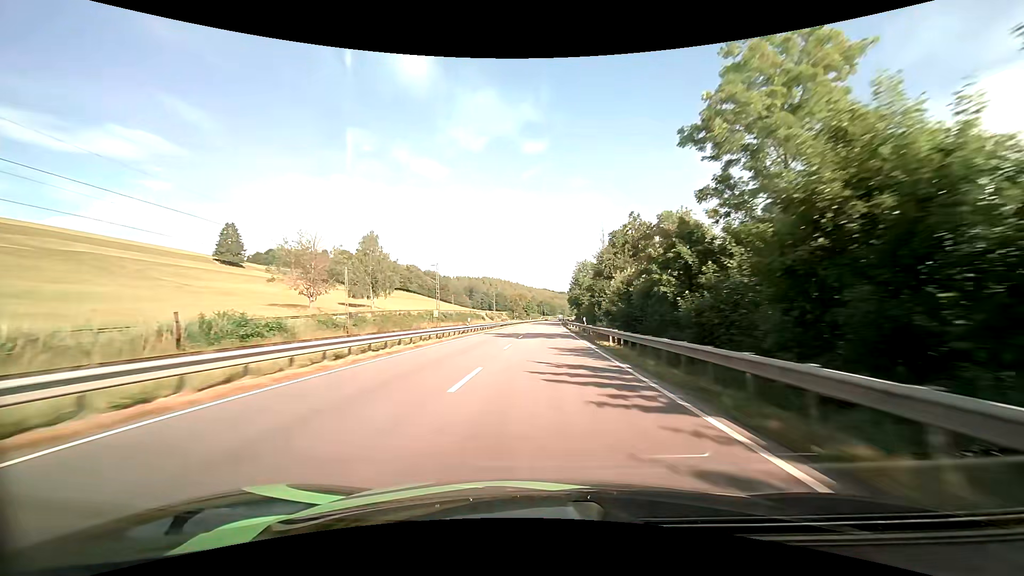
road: primary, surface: asphalt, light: Day
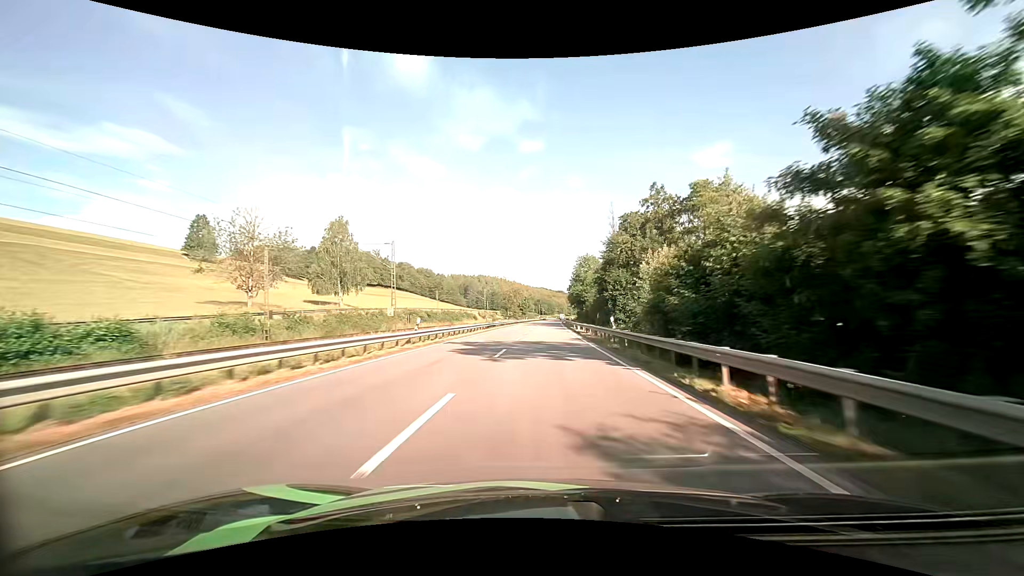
(0.0, +16.7) m; 0°
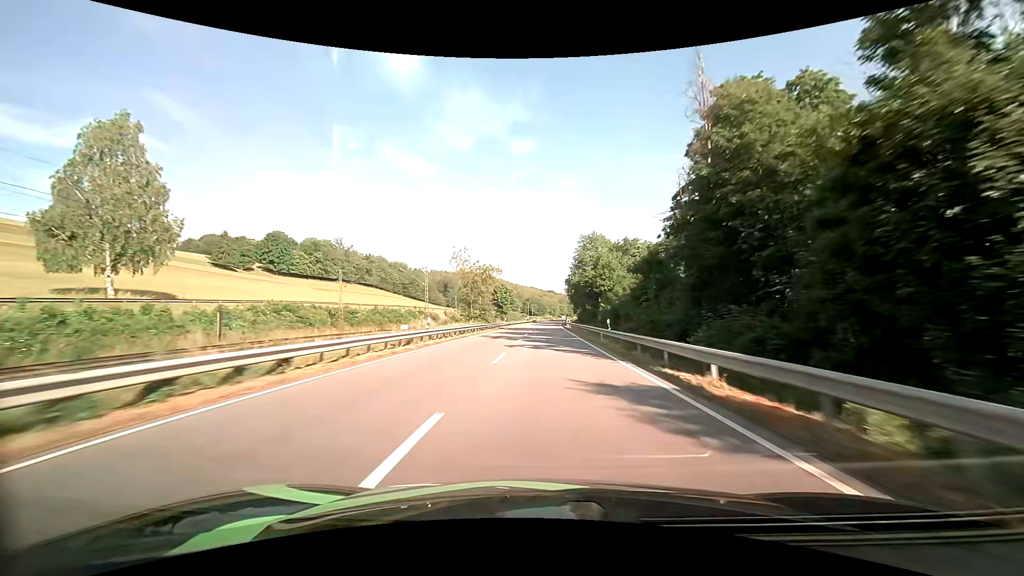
(+0.5, +50.1) m; +1°
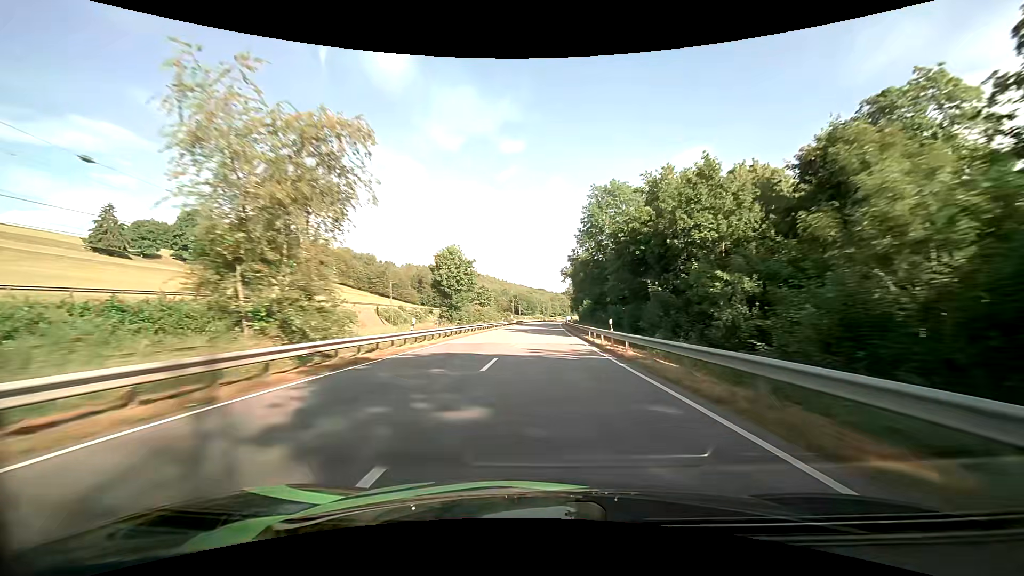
(+0.5, +50.8) m; +1°
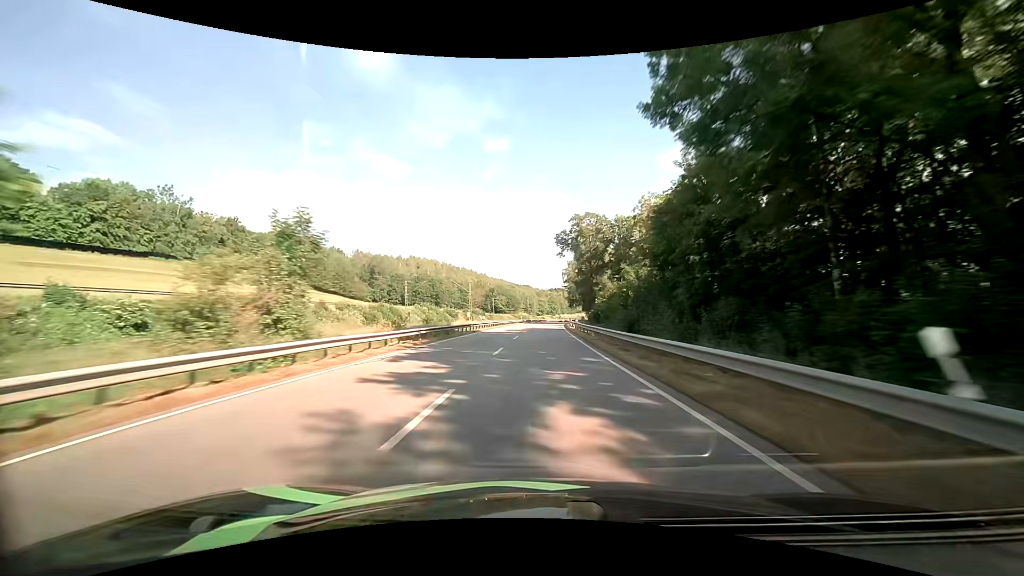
(+1.0, +68.5) m; +2°
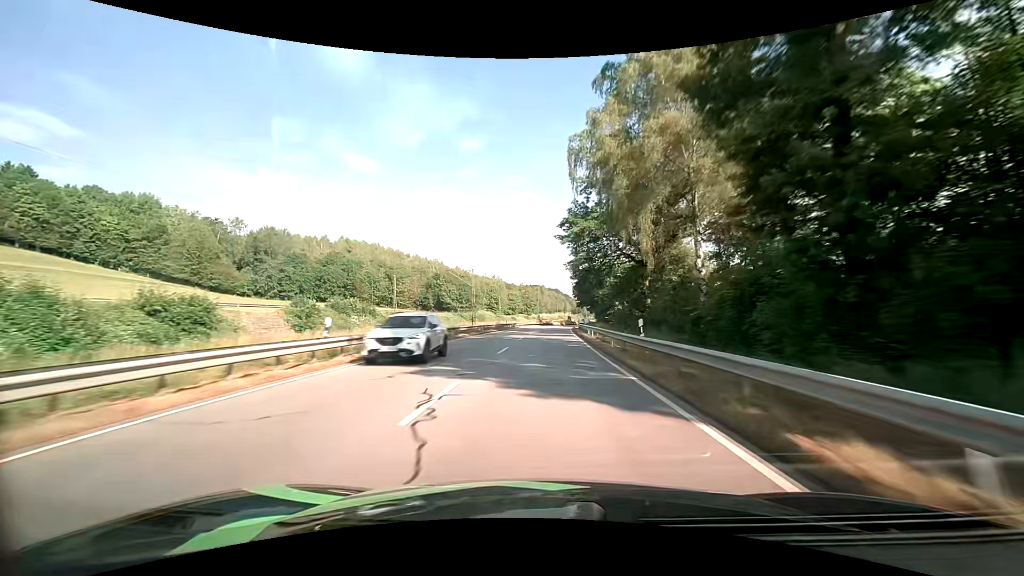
(+1.9, +84.4) m; +2°
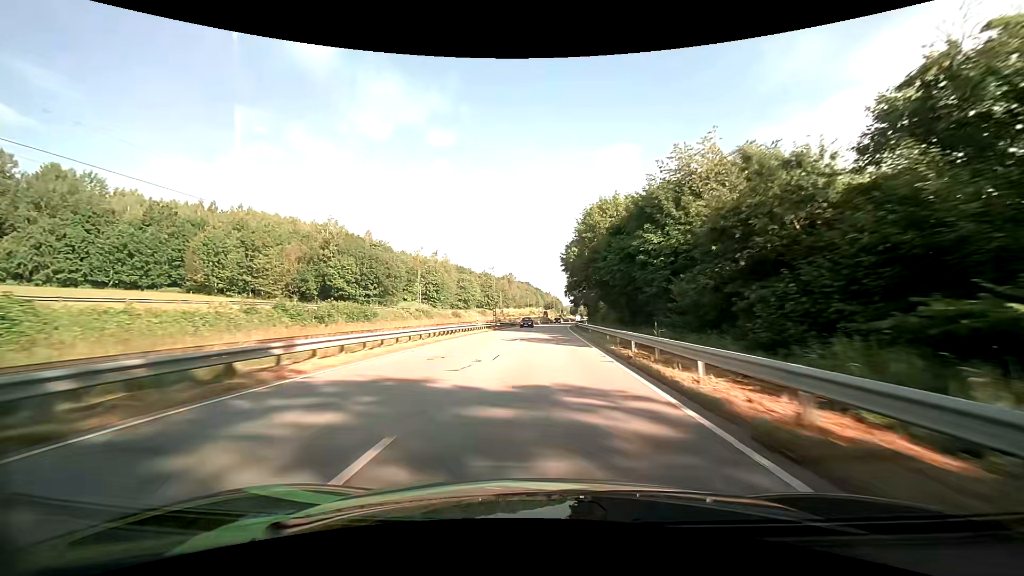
(+2.3, +65.8) m; +4°
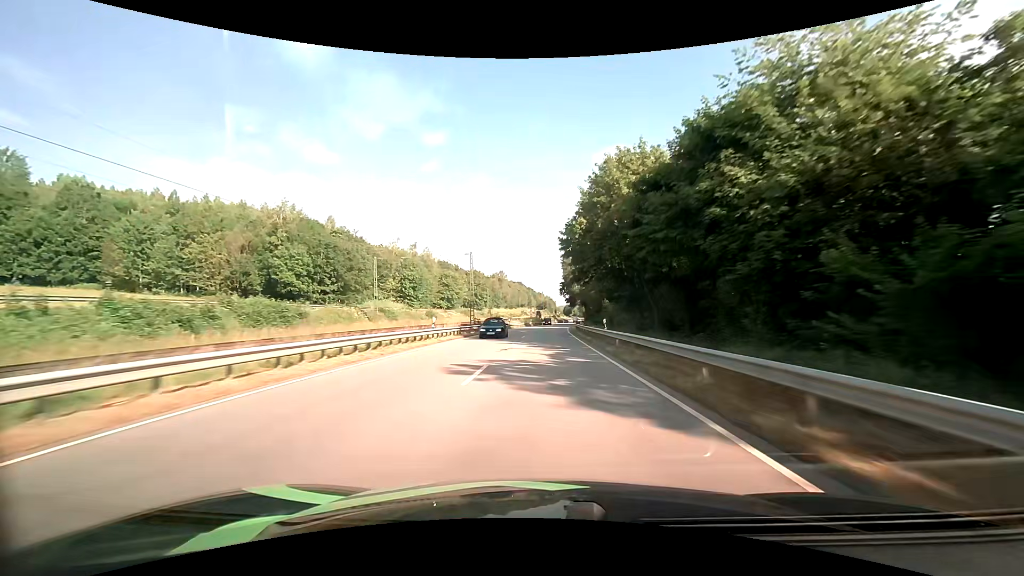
(+0.1, +16.1) m; +1°
(0, +10) (0, +20) (0, +30) (+1, +40) (+1, +50) (+1, +60) (+2, +70) (+3, +80) (+3, +90) (+4, +100) m
